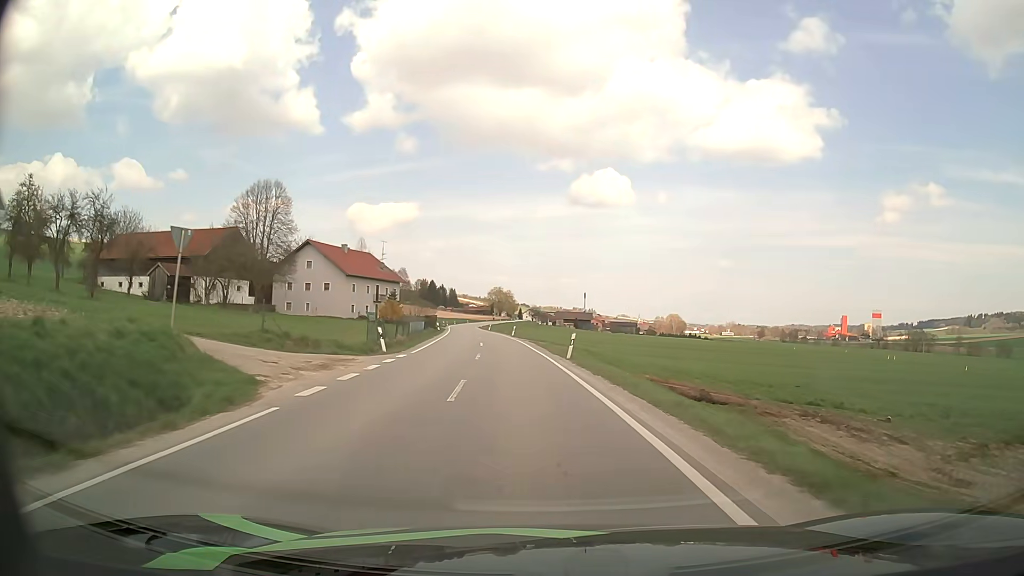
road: secondary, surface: asphalt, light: Day
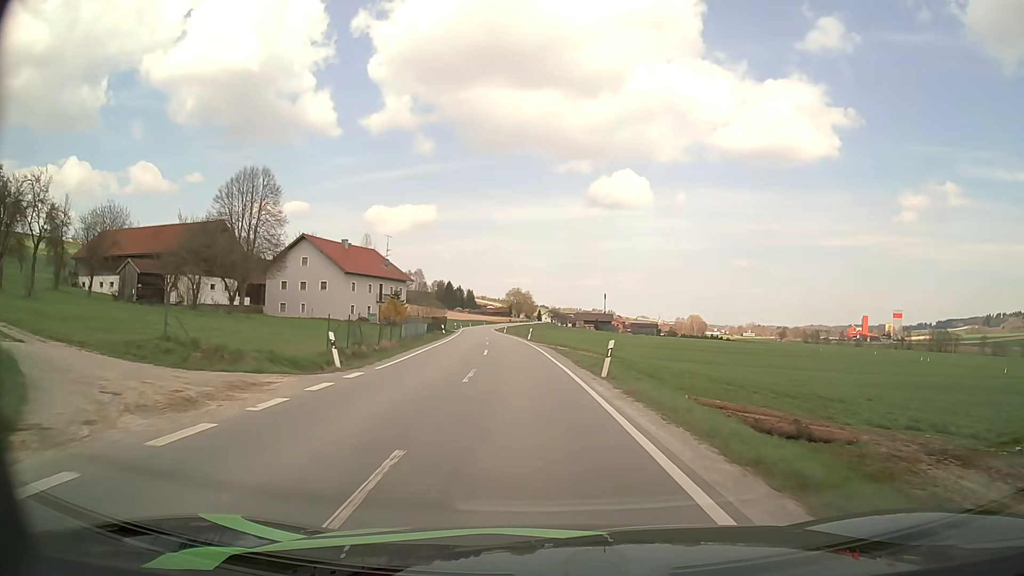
(-0.1, +8.4) m; -1°
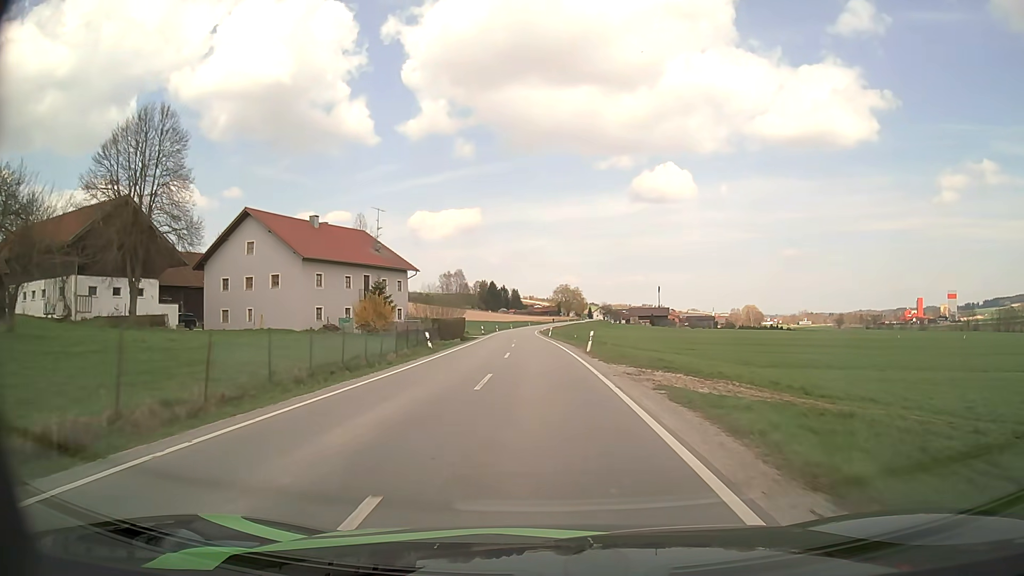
(-1.0, +26.2) m; -4°
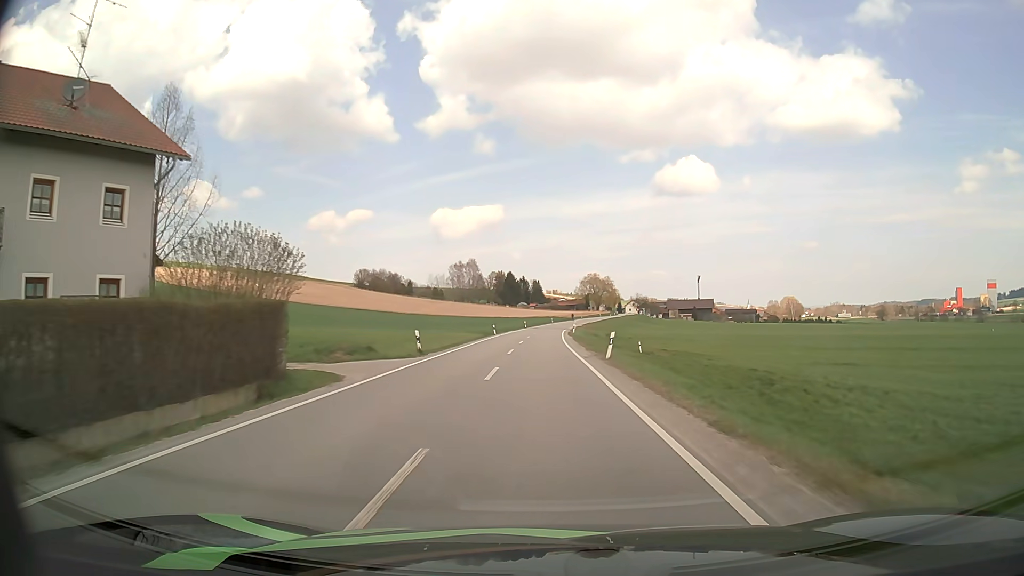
(-1.2, +46.5) m; -2°
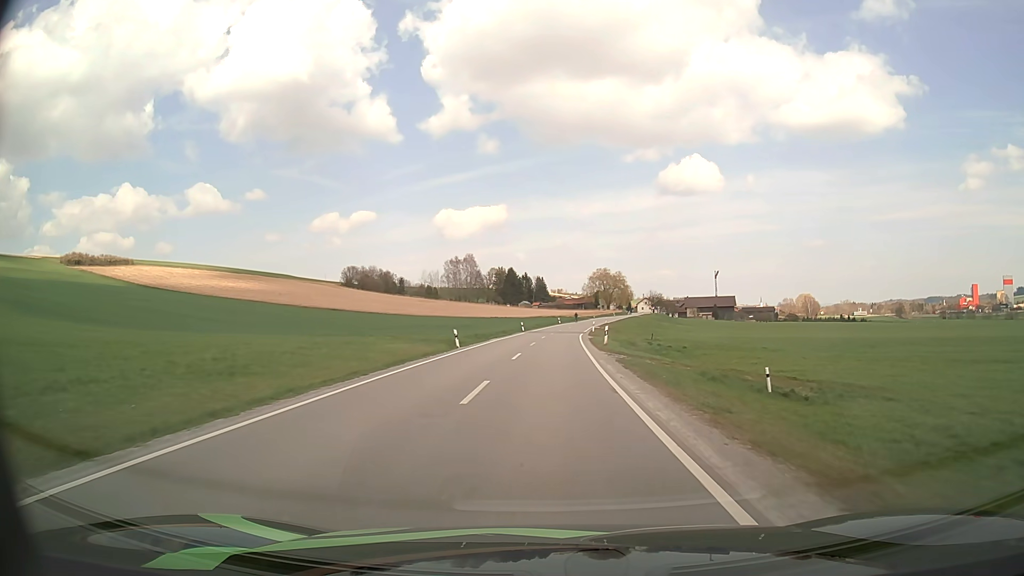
(-0.3, +28.6) m; 0°
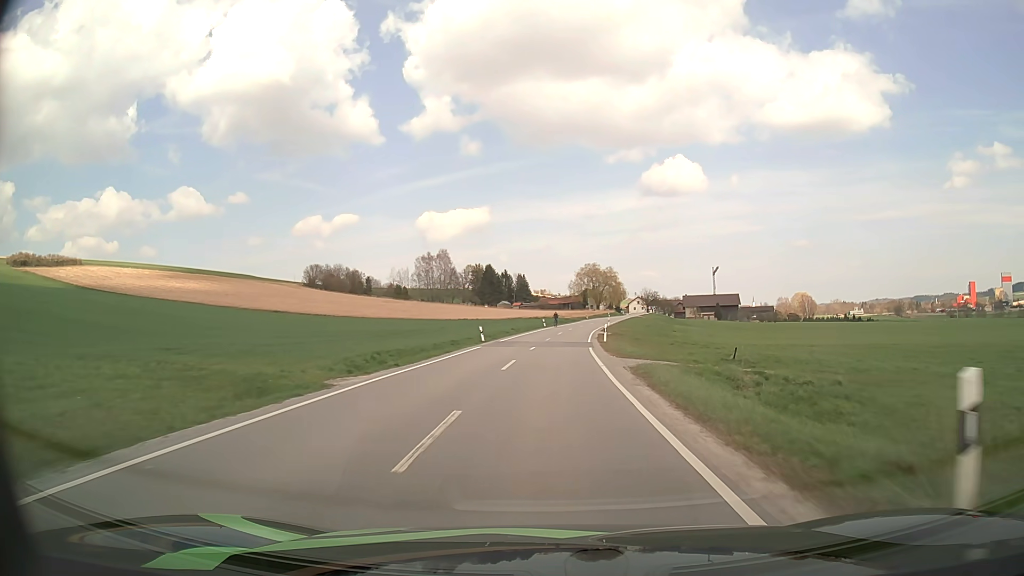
(+0.2, +29.1) m; +1°
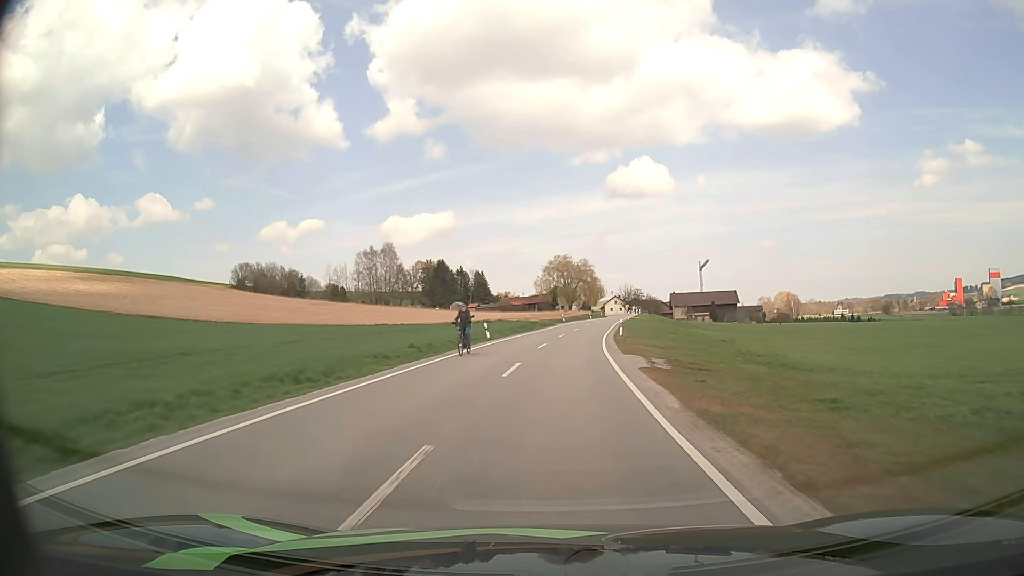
(+1.0, +39.1) m; +3°
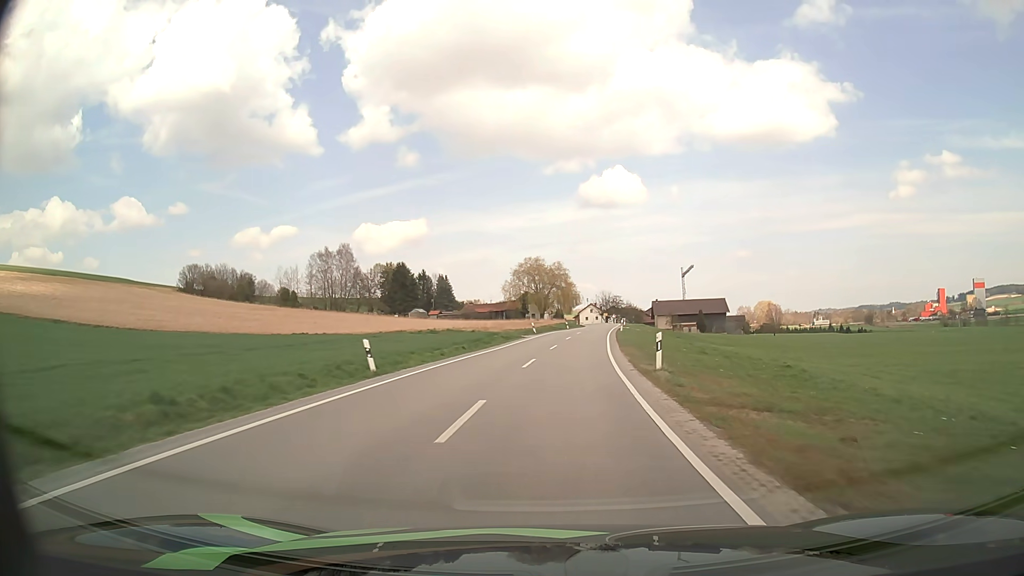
(+0.4, +19.8) m; +2°
(0, +10) (0, +20) (+1, +30) (+2, +40) (+3, +50) (+4, +60) (+5, +70) (+7, +80) (+8, +90) (+9, +99) m
